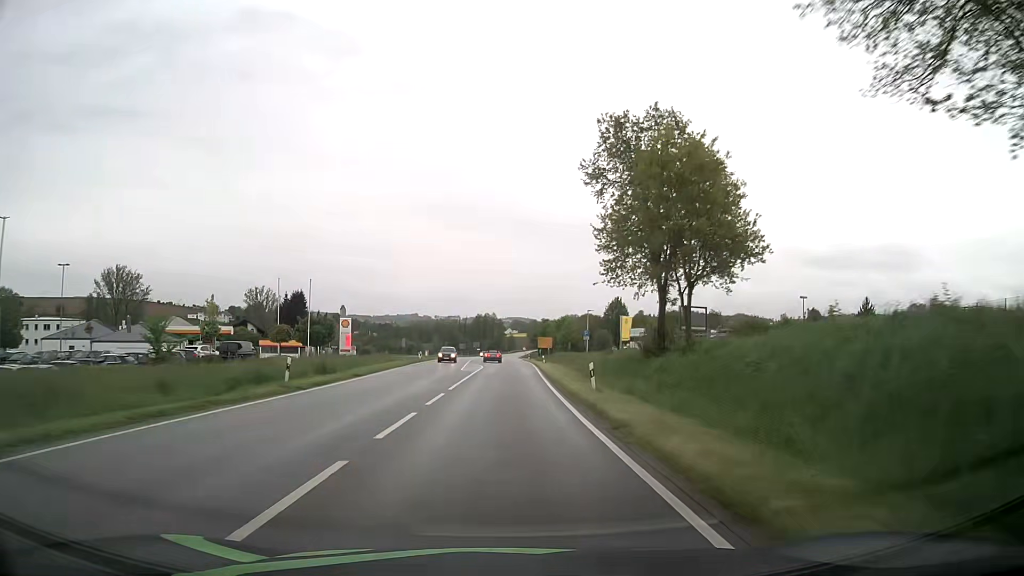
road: secondary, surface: asphalt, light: Day
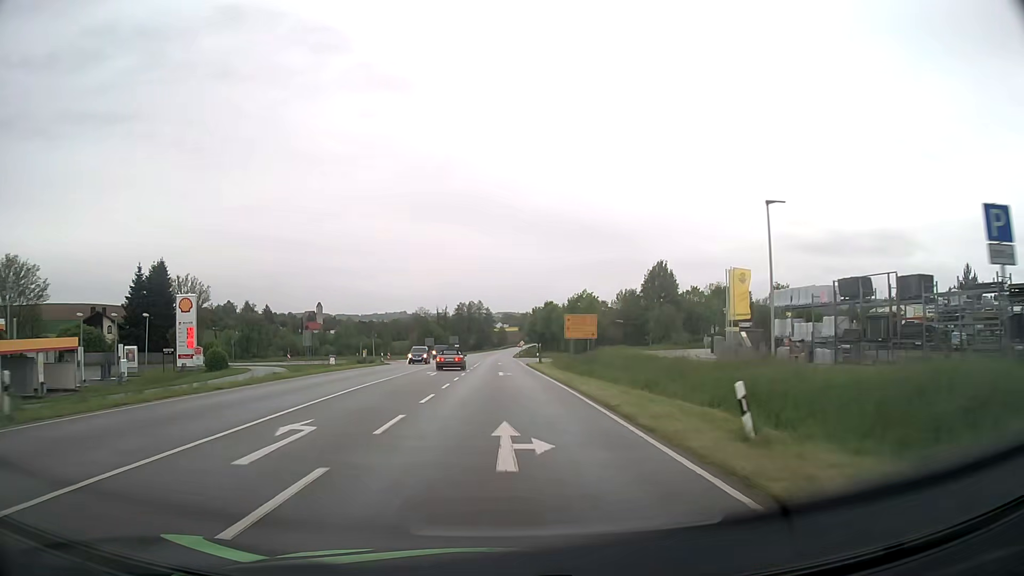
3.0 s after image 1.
(+0.4, +60.4) m; +1°
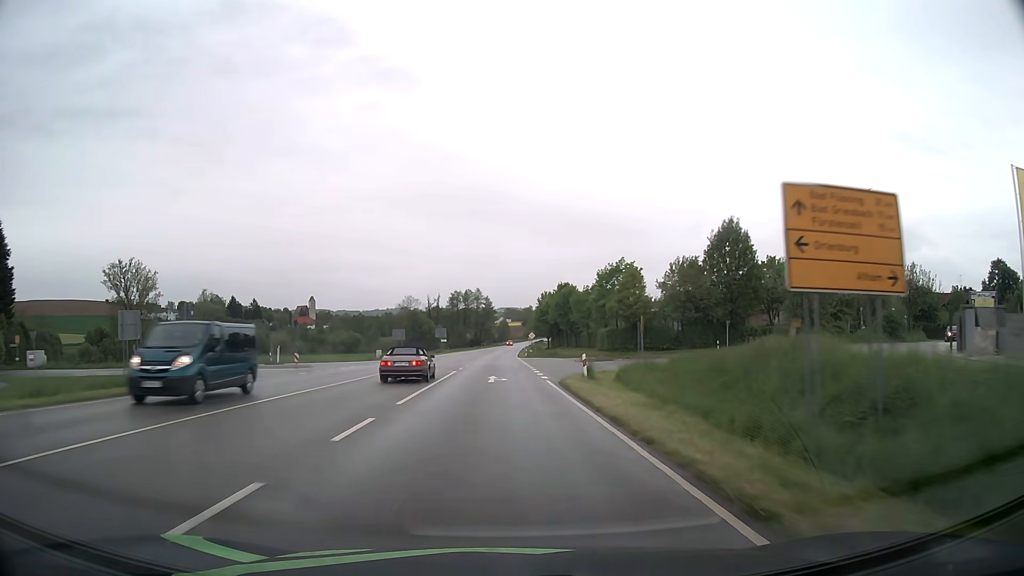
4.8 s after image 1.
(0.0, +37.1) m; 0°
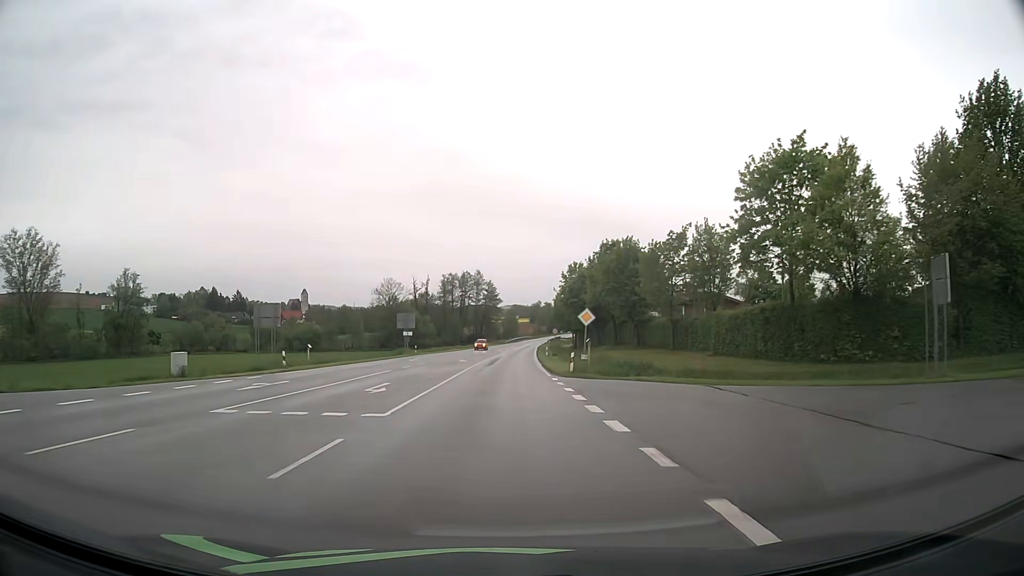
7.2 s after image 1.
(-0.3, +49.7) m; -1°
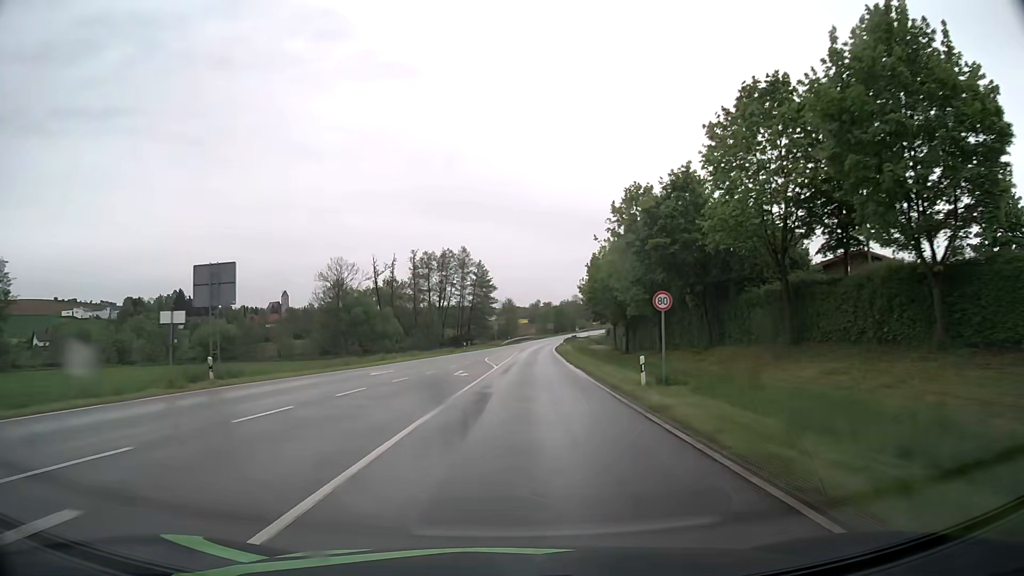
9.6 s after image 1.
(0.0, +49.1) m; 0°
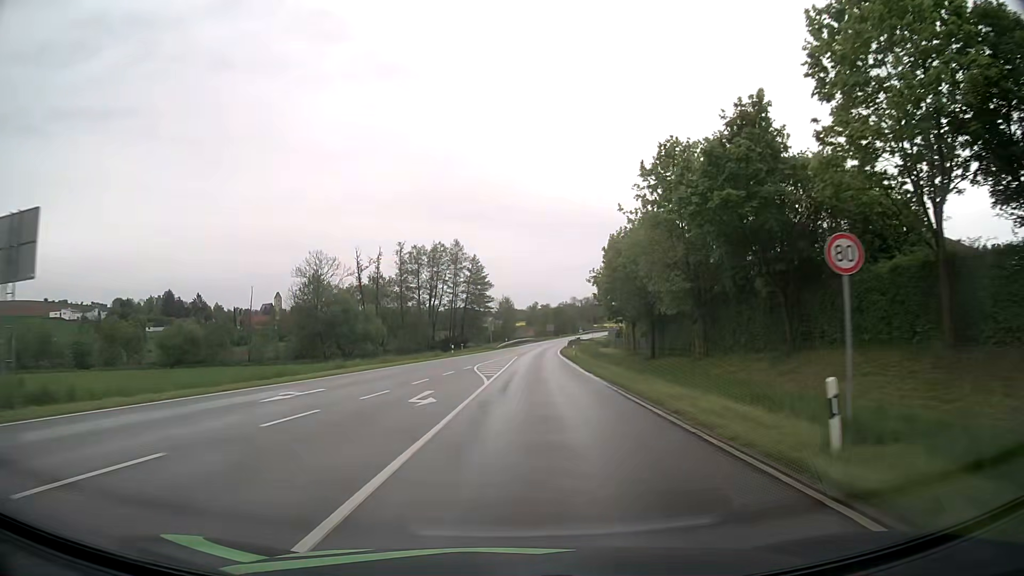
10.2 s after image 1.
(0.0, +12.2) m; 0°
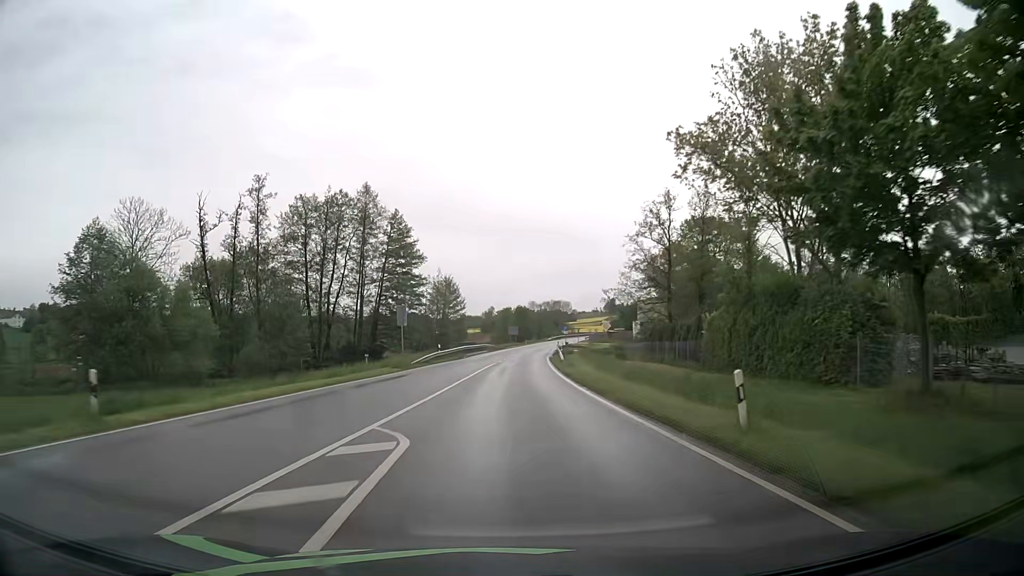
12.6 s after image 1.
(+1.5, +47.9) m; +4°
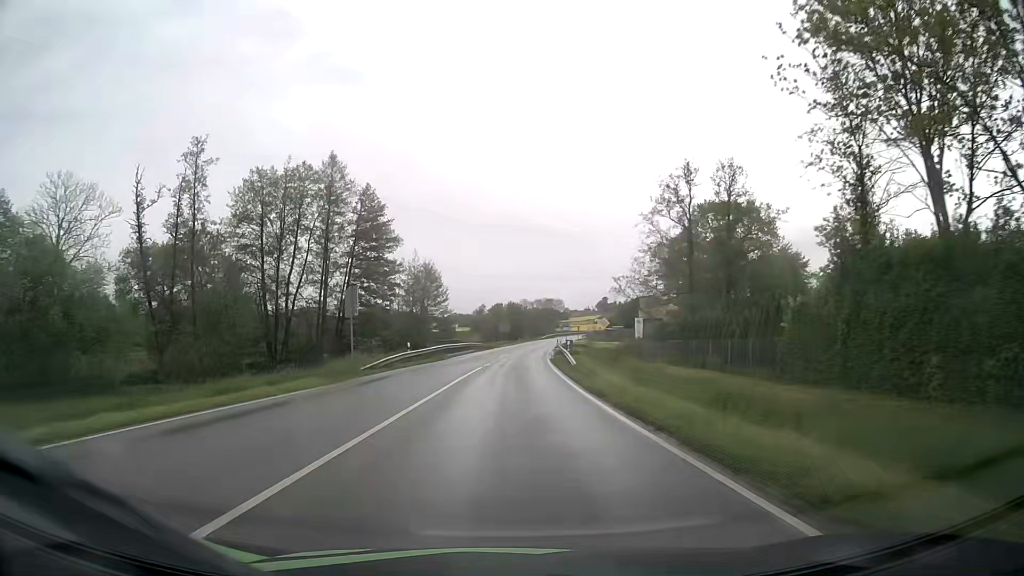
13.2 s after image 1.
(+0.1, +11.8) m; 0°
